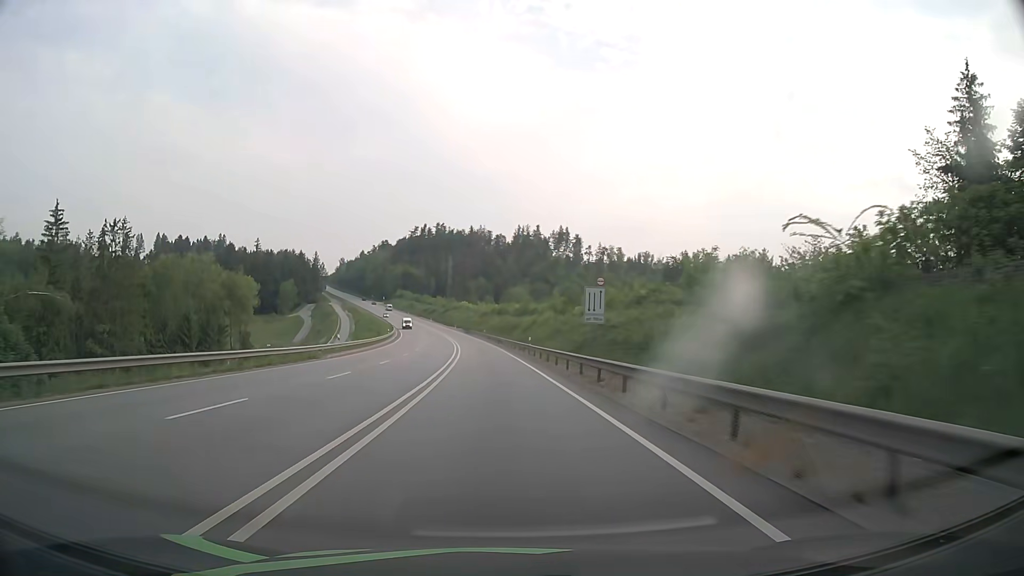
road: primary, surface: asphalt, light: Day
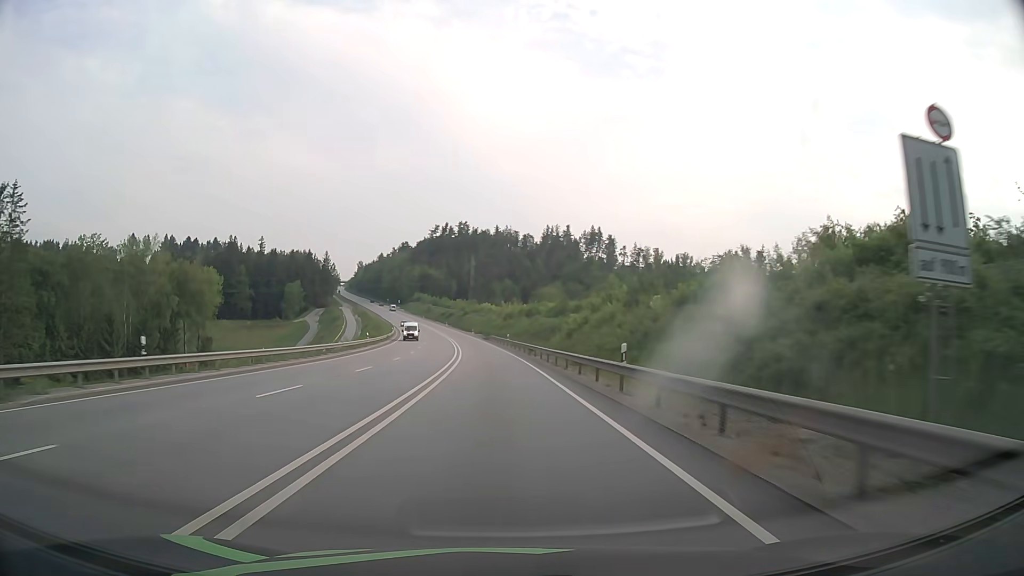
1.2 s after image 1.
(-0.6, +31.5) m; -2°
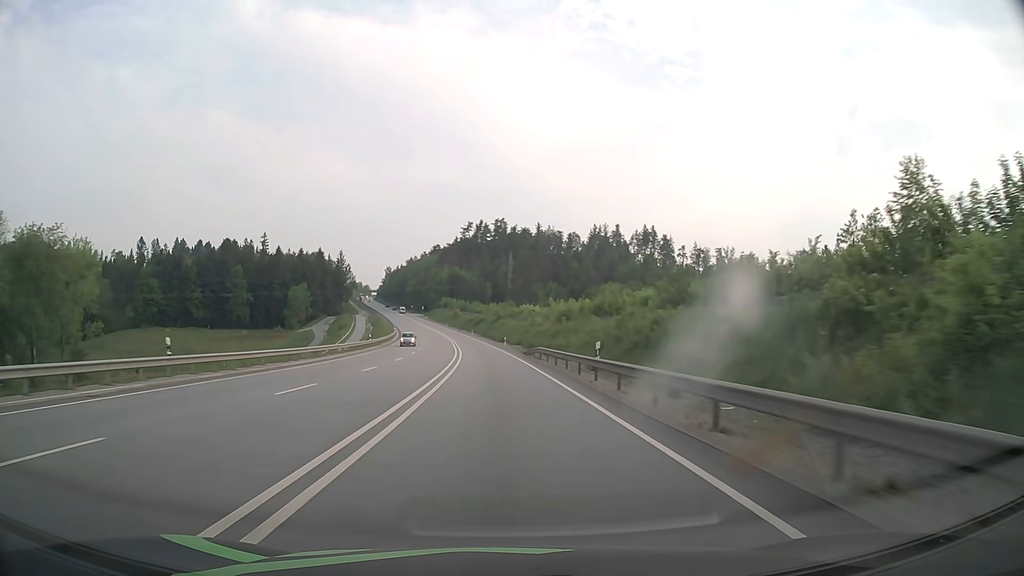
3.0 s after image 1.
(-1.5, +47.3) m; -4°
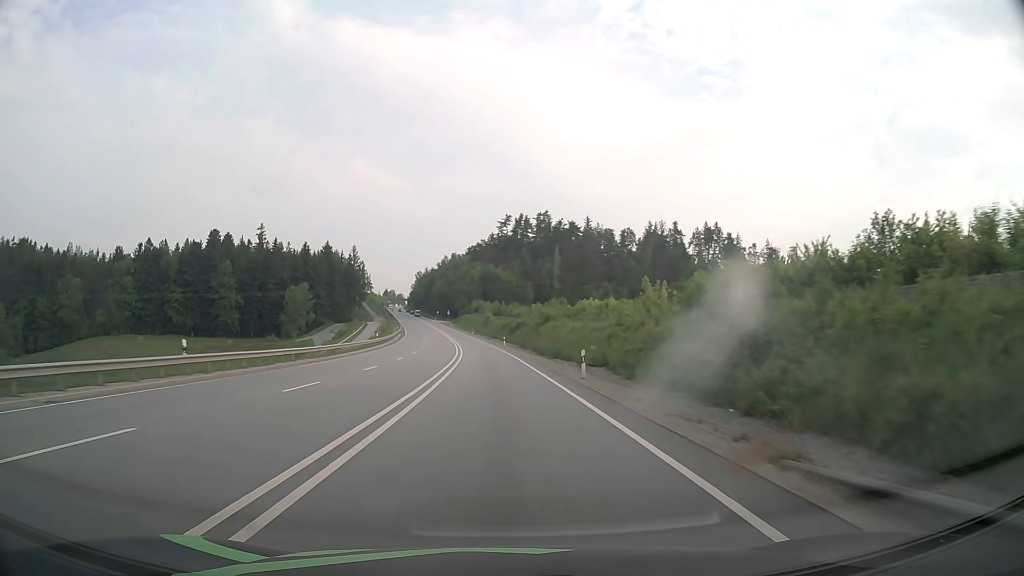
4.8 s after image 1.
(-1.4, +47.3) m; -3°
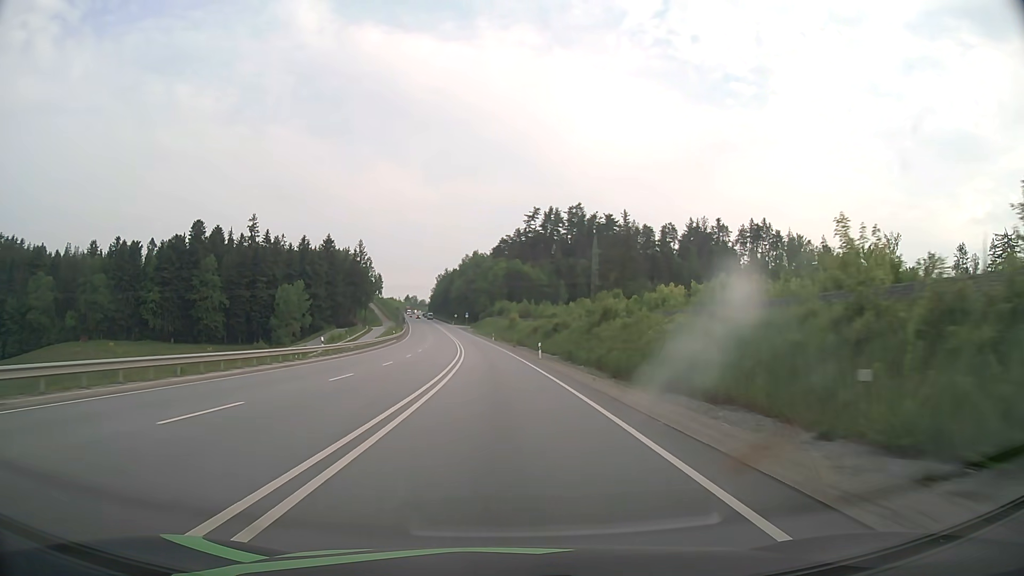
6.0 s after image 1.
(-0.7, +31.4) m; -2°
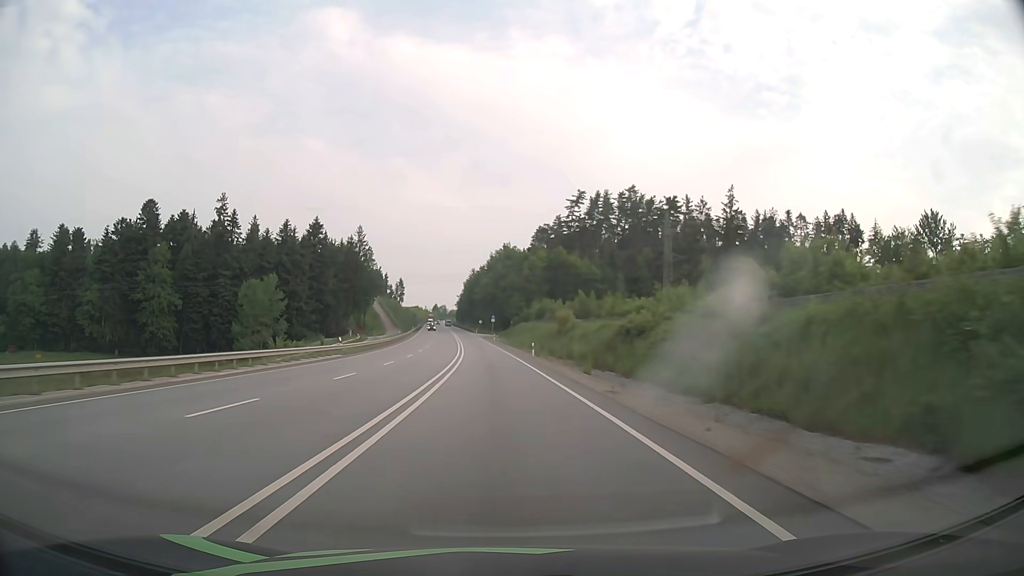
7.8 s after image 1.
(-1.2, +47.0) m; -3°
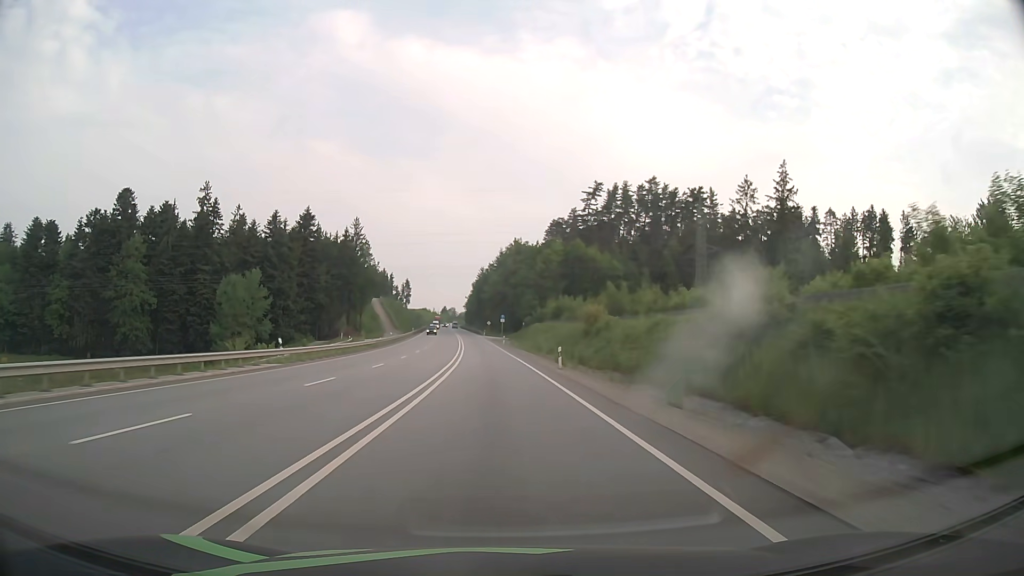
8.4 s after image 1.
(-0.1, +15.6) m; -1°
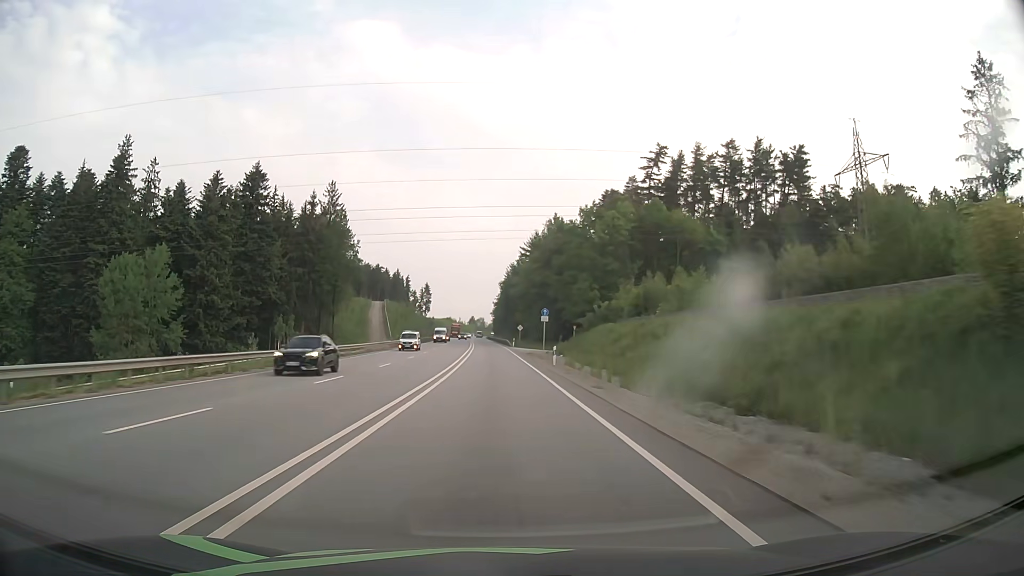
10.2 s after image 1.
(-1.1, +46.8) m; -3°
(0, +10) (0, +20) (0, +30) (-1, +40) (-1, +50) (-1, +60) (-2, +70) (-2, +80) (-3, +90) (-3, +100) m
